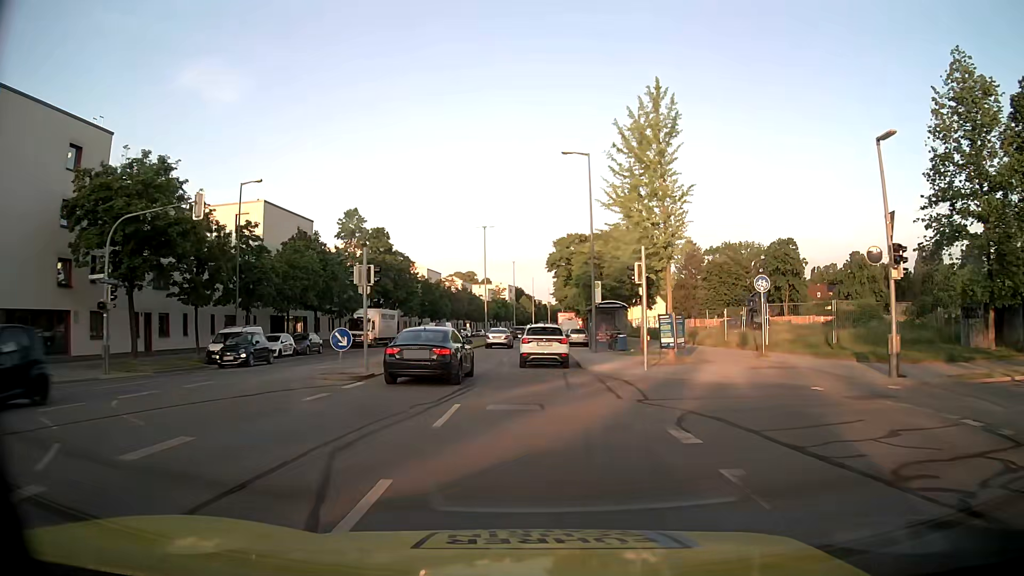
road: secondary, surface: asphalt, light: Day
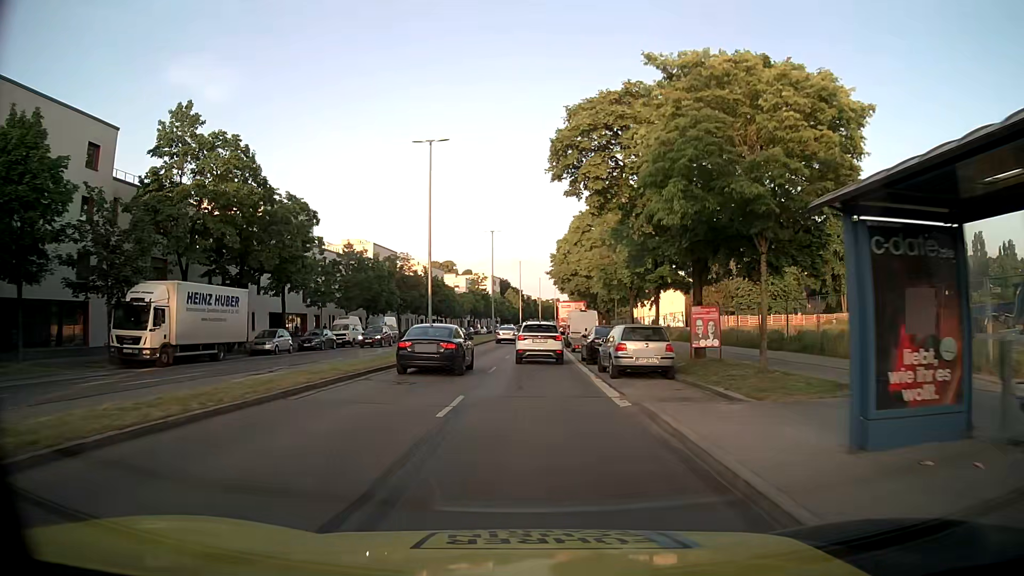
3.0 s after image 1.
(+0.8, +34.6) m; +2°
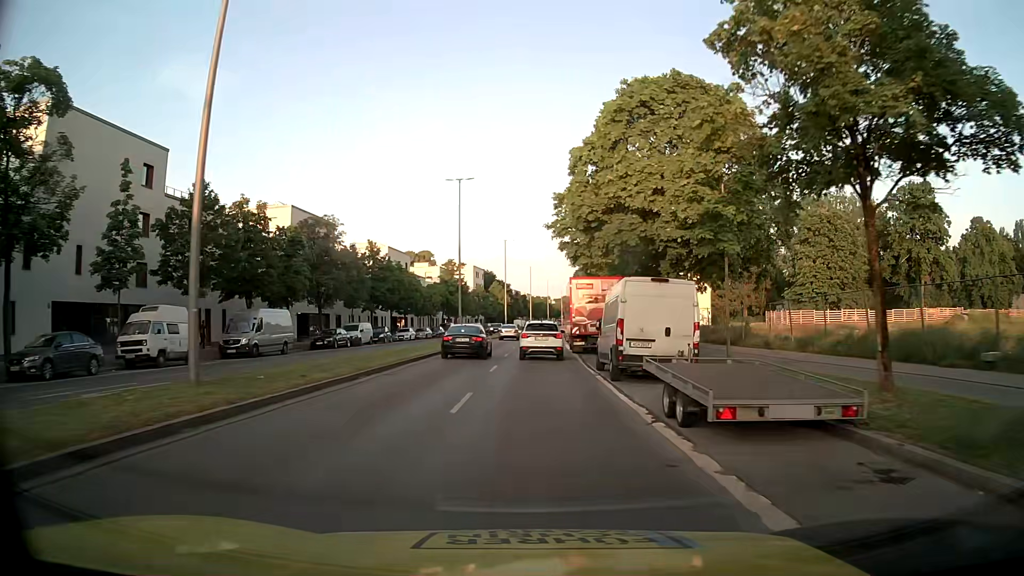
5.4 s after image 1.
(0.0, +28.4) m; +1°
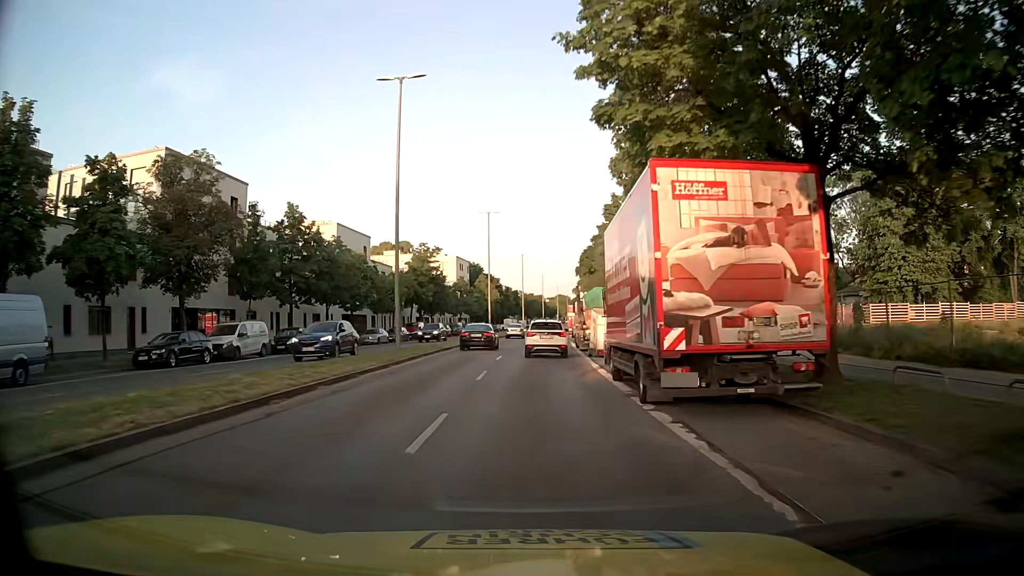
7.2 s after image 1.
(0.0, +22.4) m; 0°
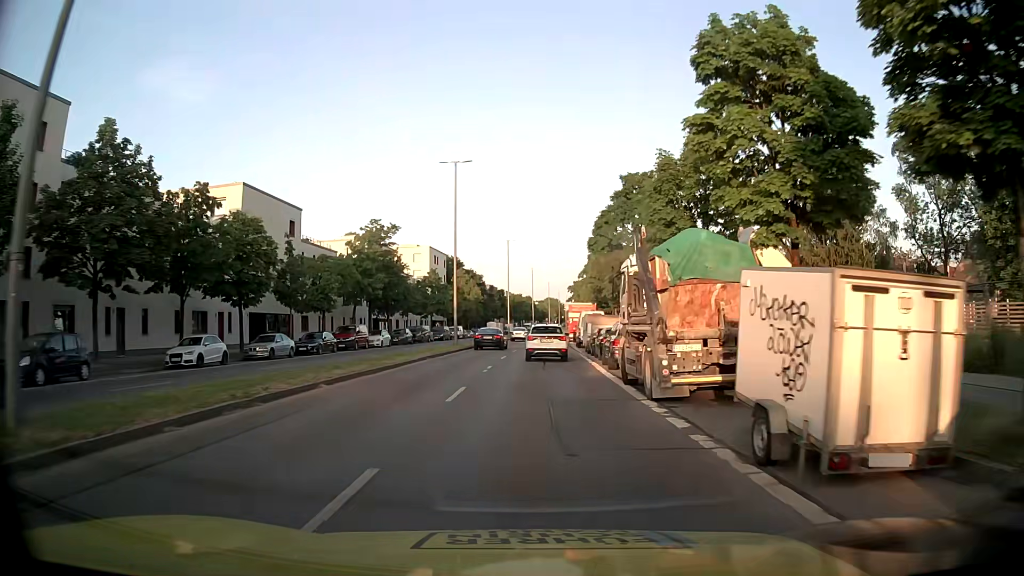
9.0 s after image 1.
(+0.3, +22.8) m; +1°
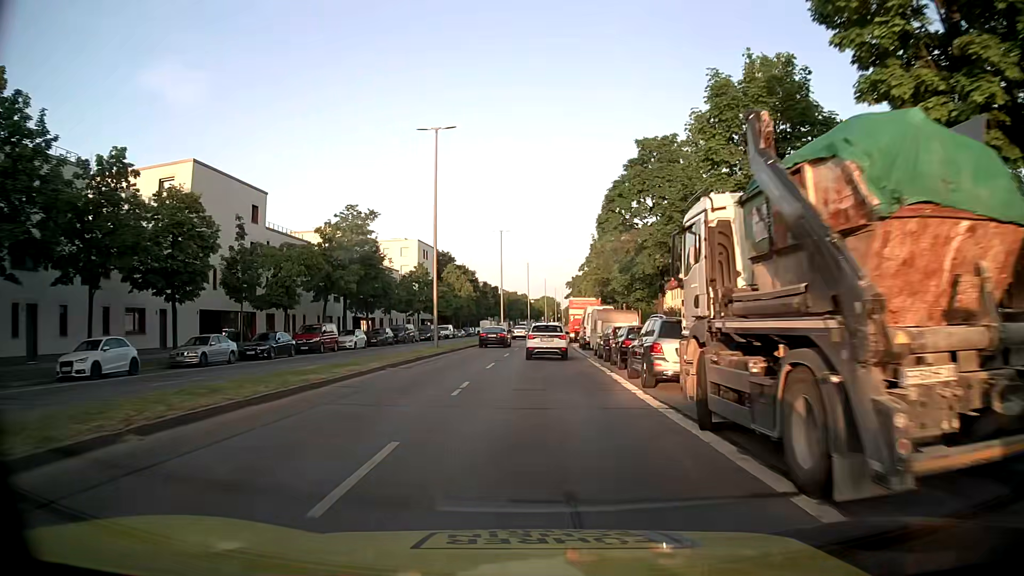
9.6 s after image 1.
(0.0, +7.7) m; +1°
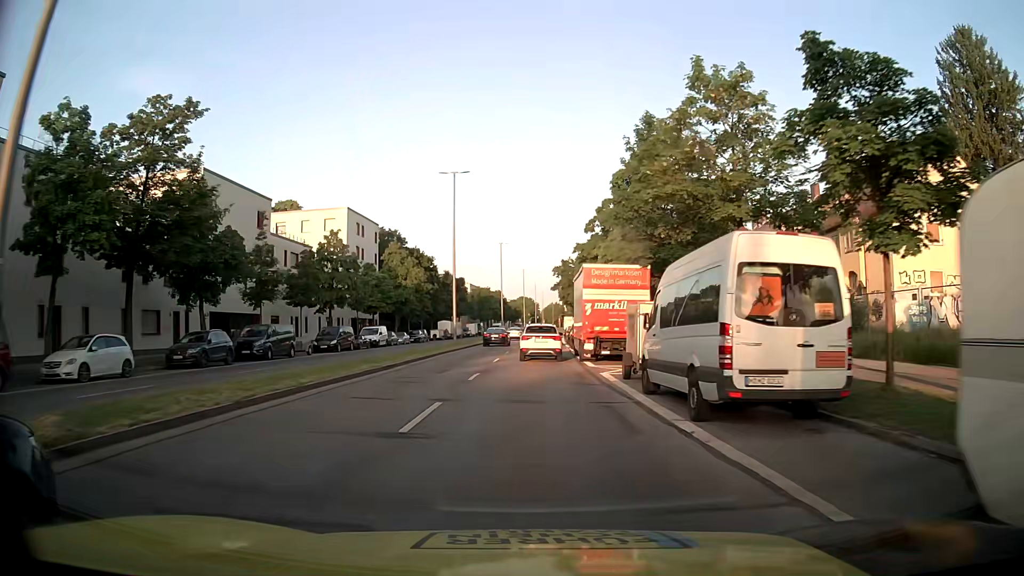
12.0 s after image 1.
(+0.1, +31.4) m; +1°
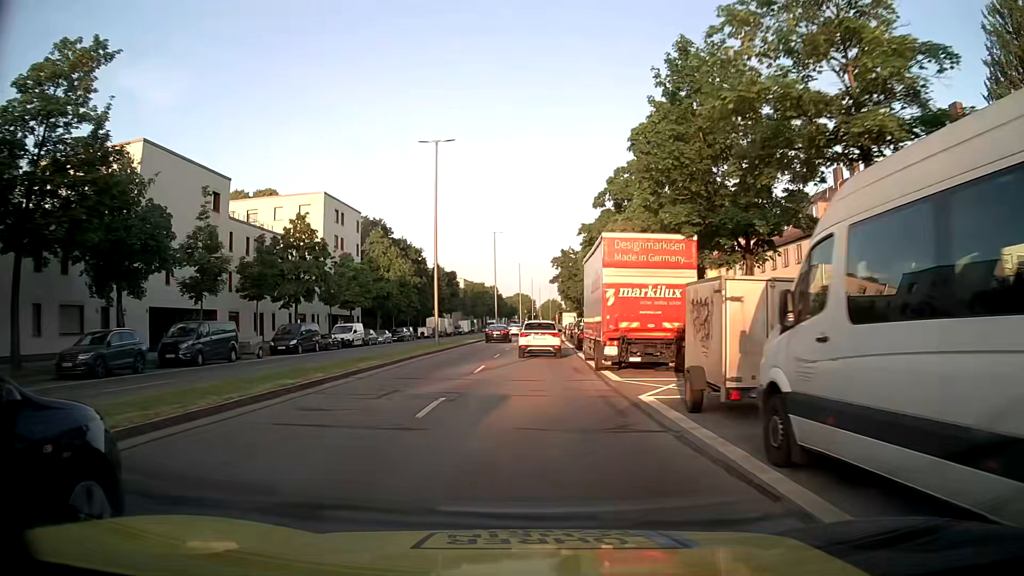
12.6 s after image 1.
(+0.1, +7.8) m; +1°
(0, +10) (0, +20) (0, +30) (+1, +40) (+1, +50) (+1, +60) (+2, +70) (+2, +80) (+2, +90) (+3, +100) m
